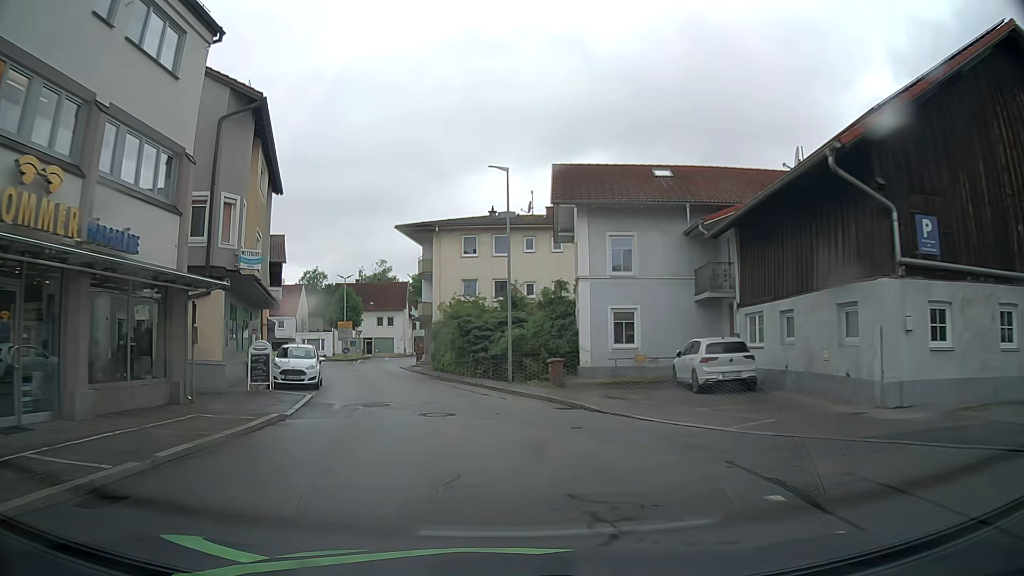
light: Day
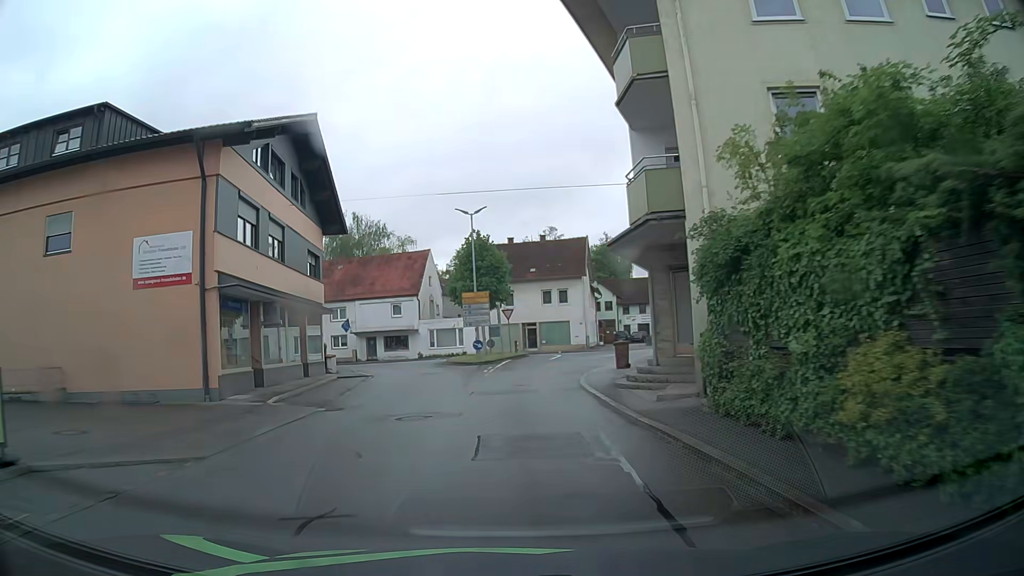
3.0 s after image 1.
(-4.5, +31.3) m; -16°
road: unclassified
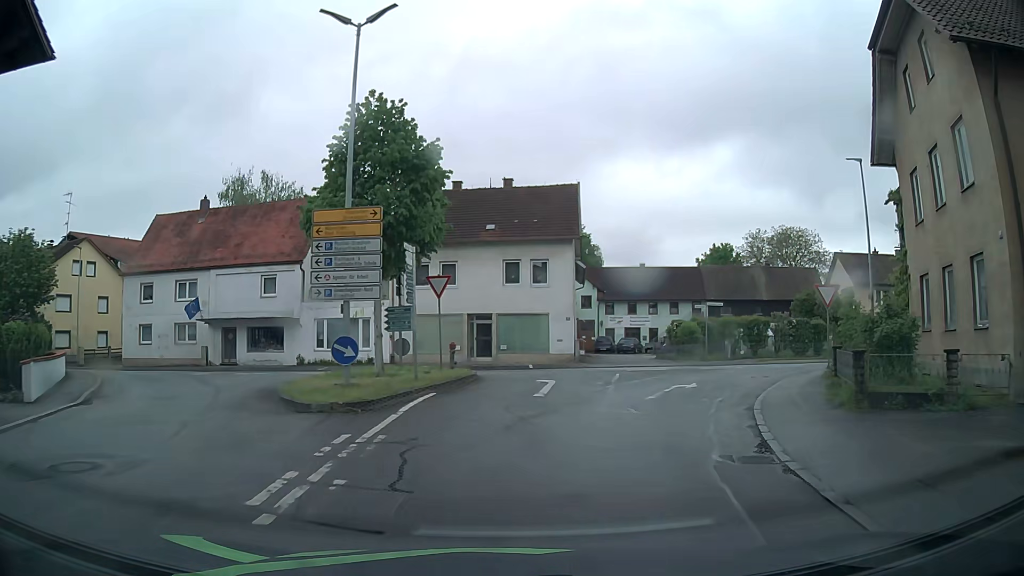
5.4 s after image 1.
(+0.4, +23.7) m; +4°
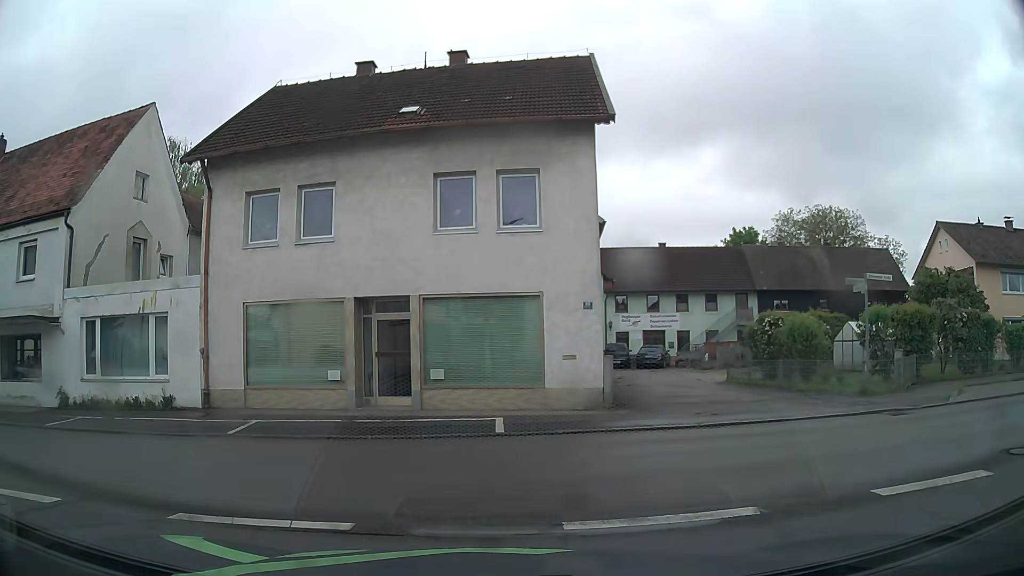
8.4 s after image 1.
(+1.3, +19.2) m; +1°
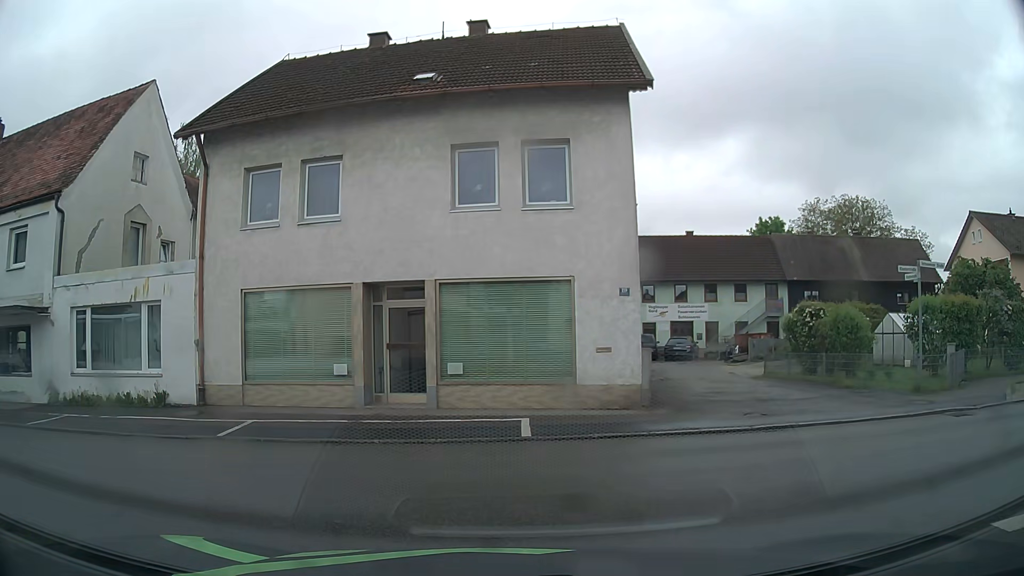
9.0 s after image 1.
(0.0, +1.5) m; -2°
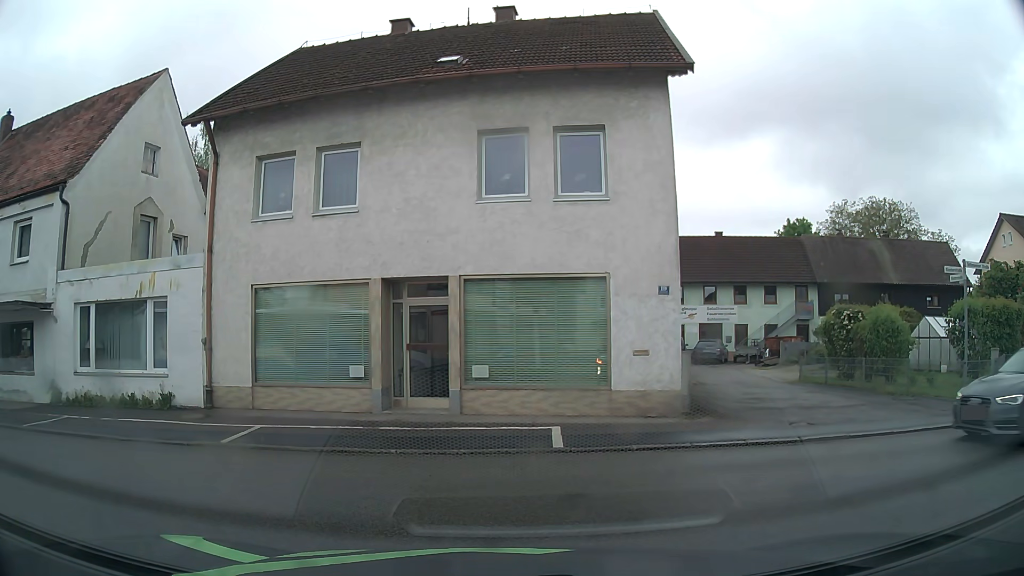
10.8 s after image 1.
(0.0, +0.9) m; -2°
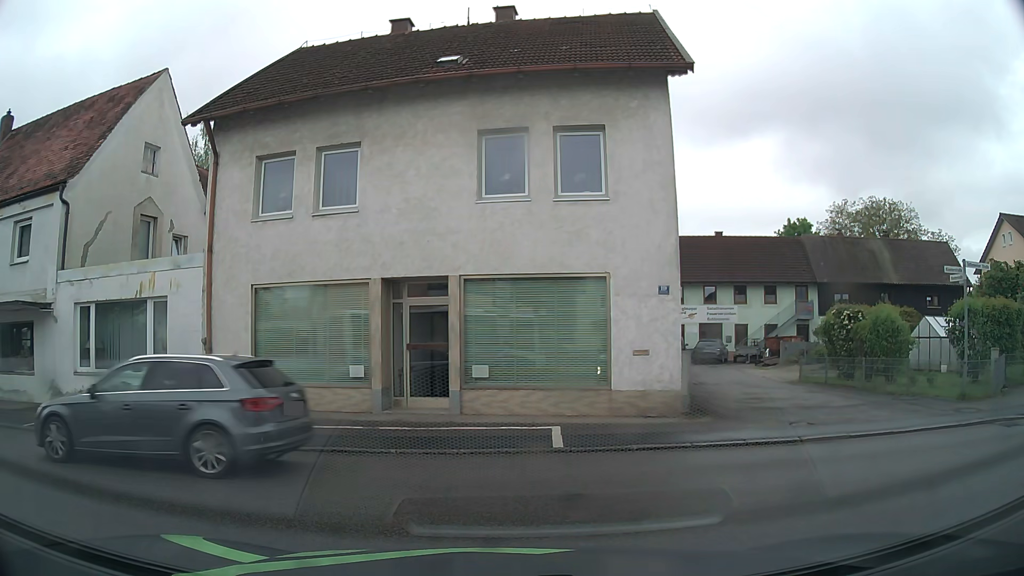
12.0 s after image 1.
(0.0, 0.0) m; 0°
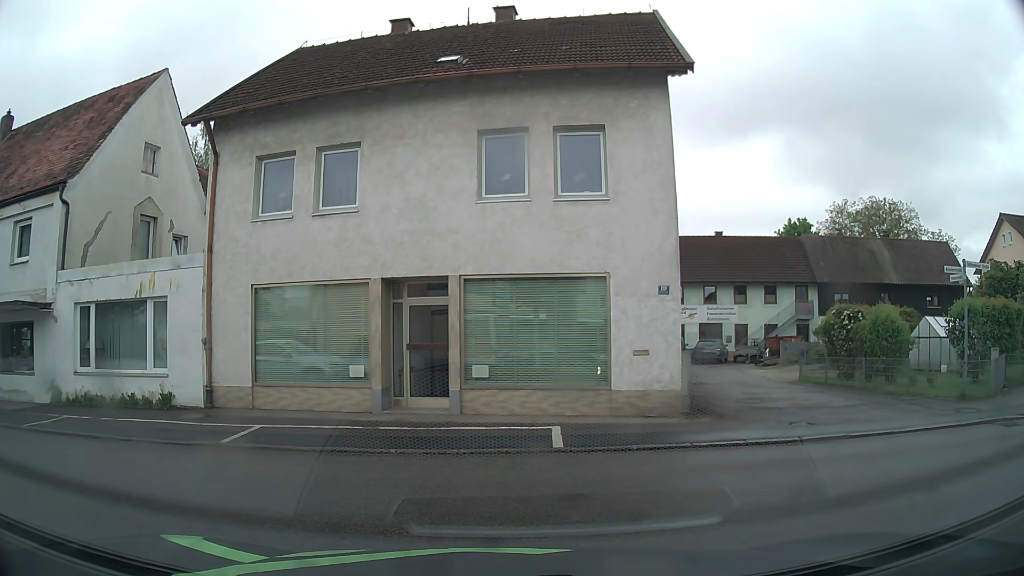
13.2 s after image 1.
(0.0, 0.0) m; 0°
